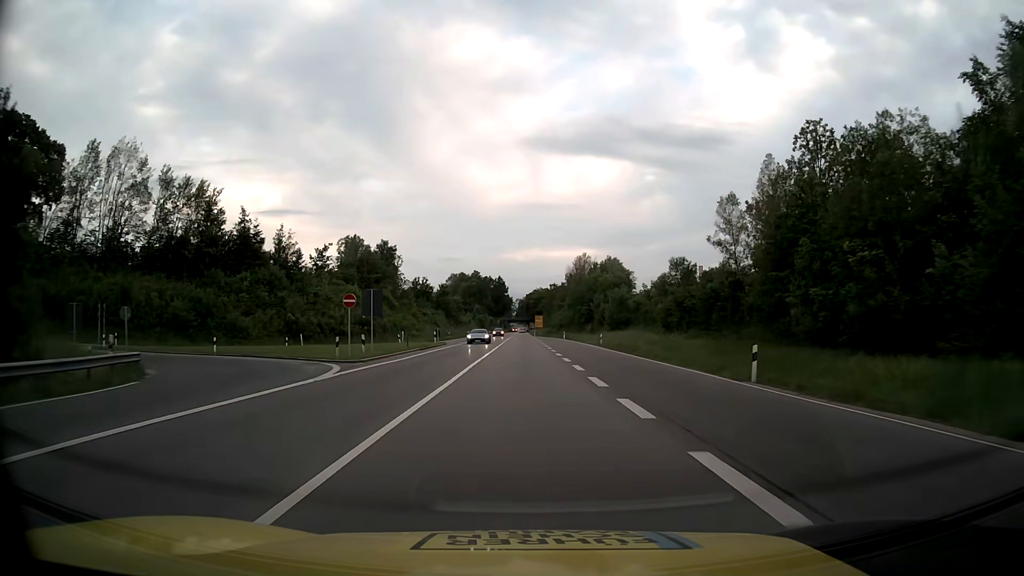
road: trunk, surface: asphalt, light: Day
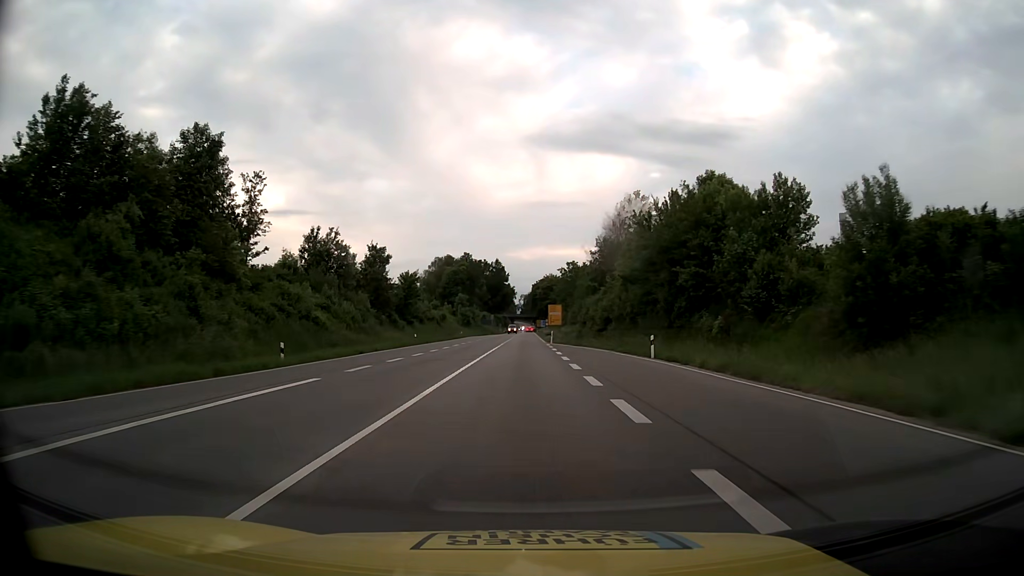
(0.0, +66.7) m; 0°
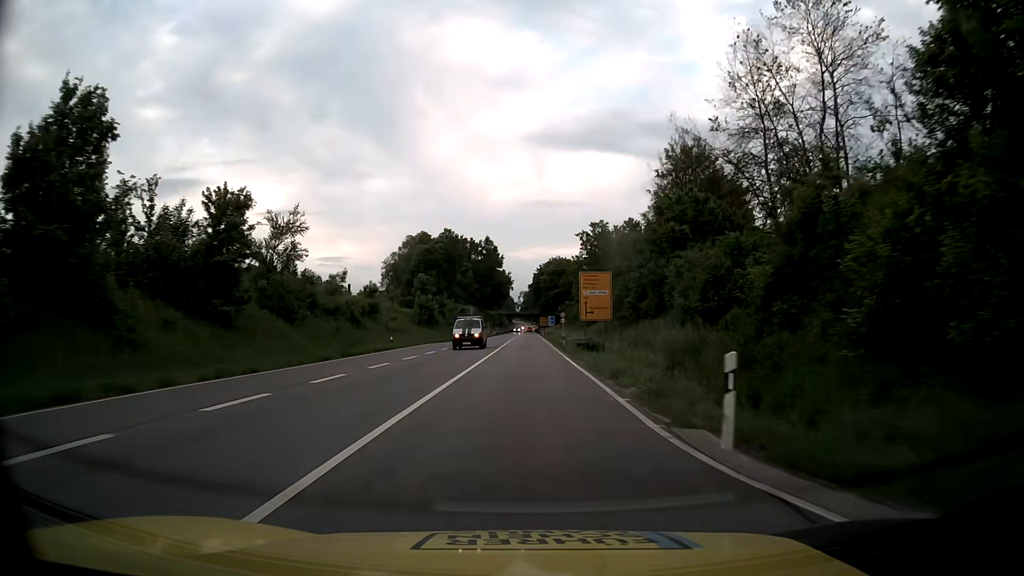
(-0.2, +53.9) m; 0°
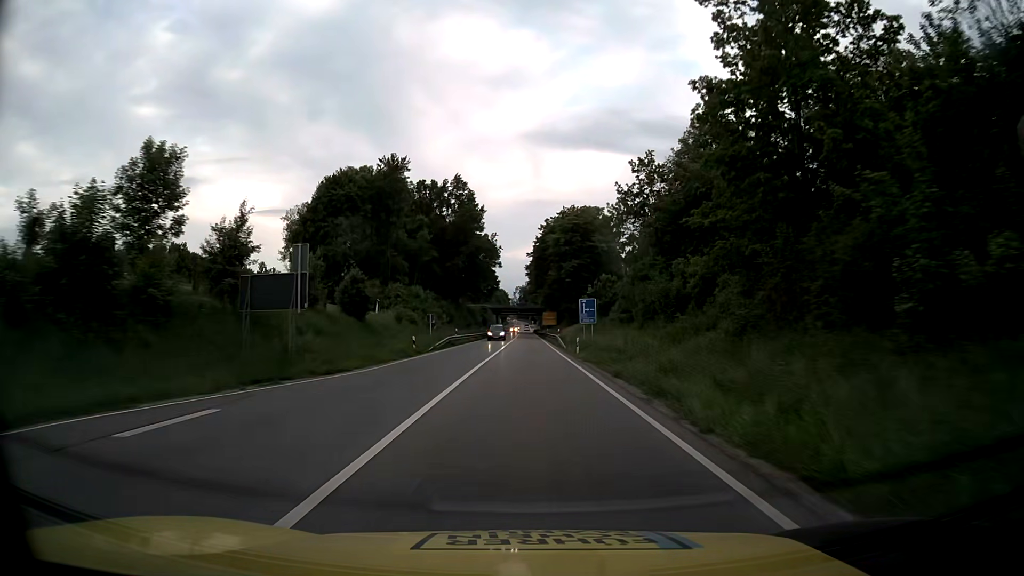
(-0.2, +67.7) m; 0°
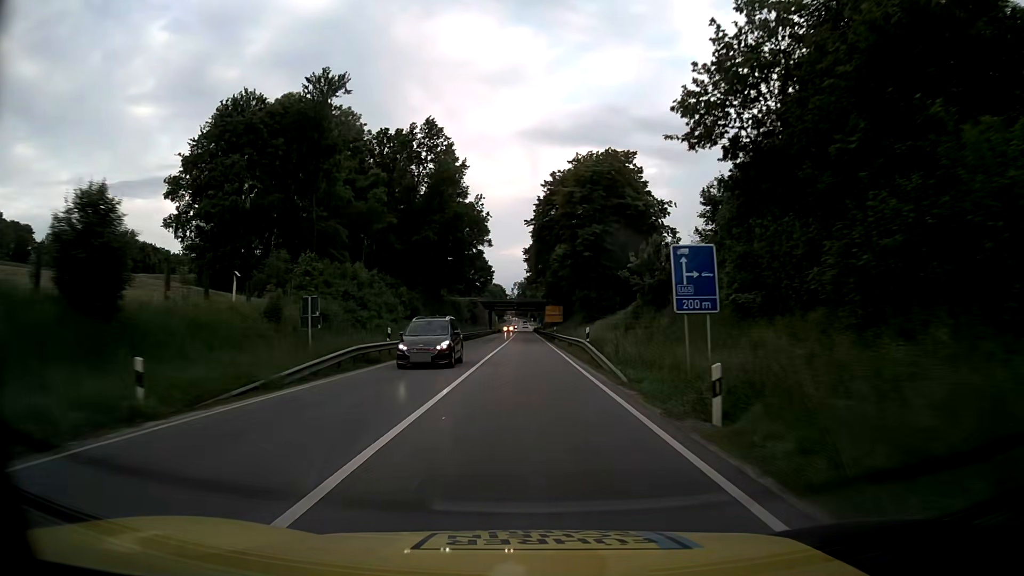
(+0.1, +27.1) m; 0°
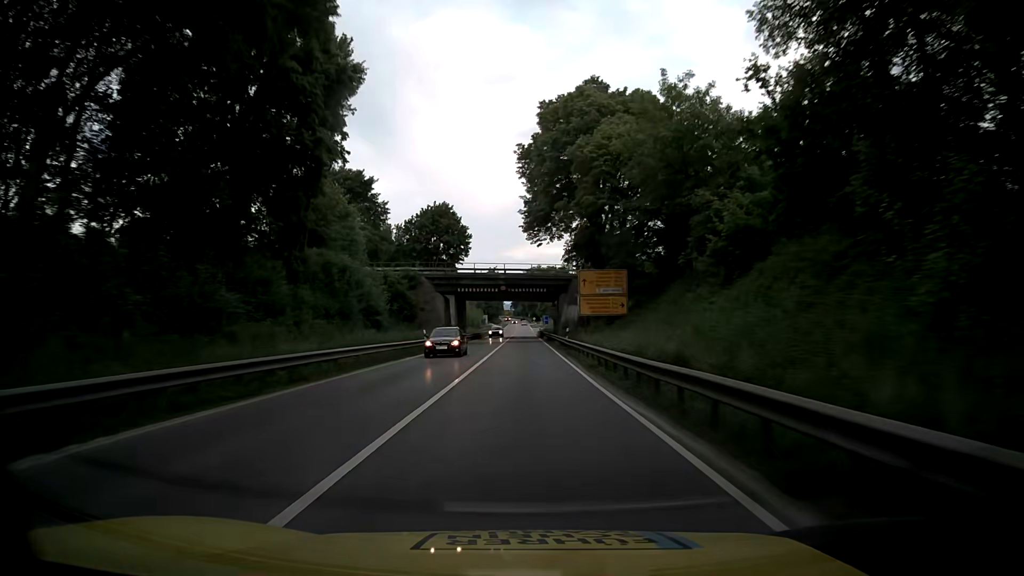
(-0.2, +67.7) m; 0°
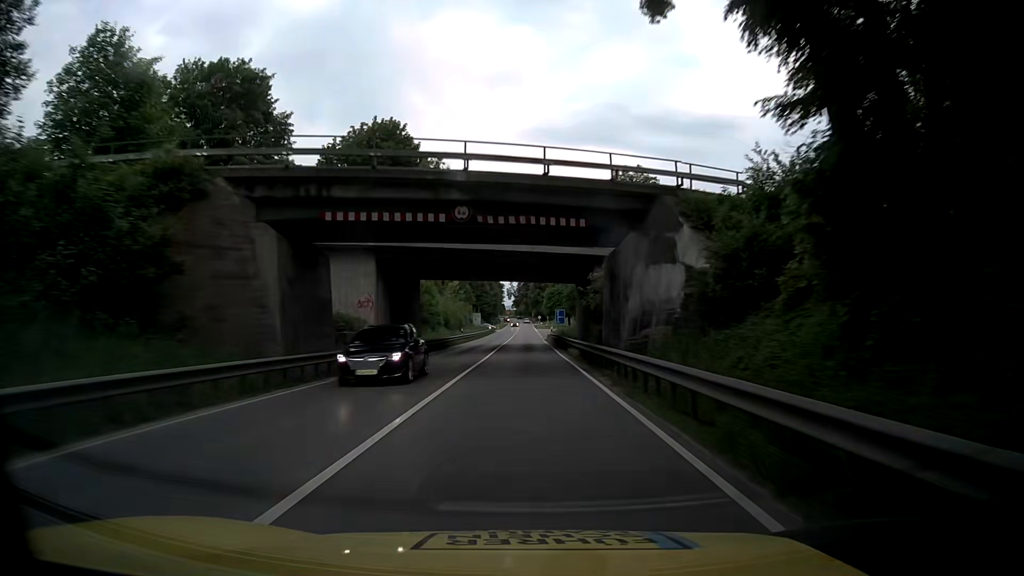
(-0.2, +40.7) m; -1°
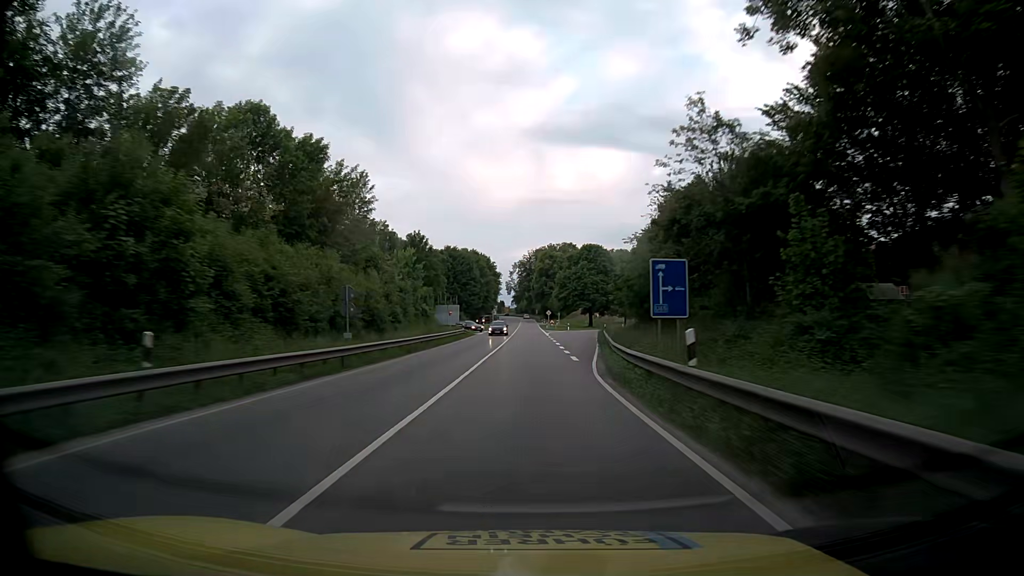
(+0.5, +54.1) m; +2°
(0, +10) (0, +20) (-1, +30) (-1, +40) (-1, +50) (-1, +60) (-1, +70) (-2, +80) (-2, +90) (-2, +100) m
